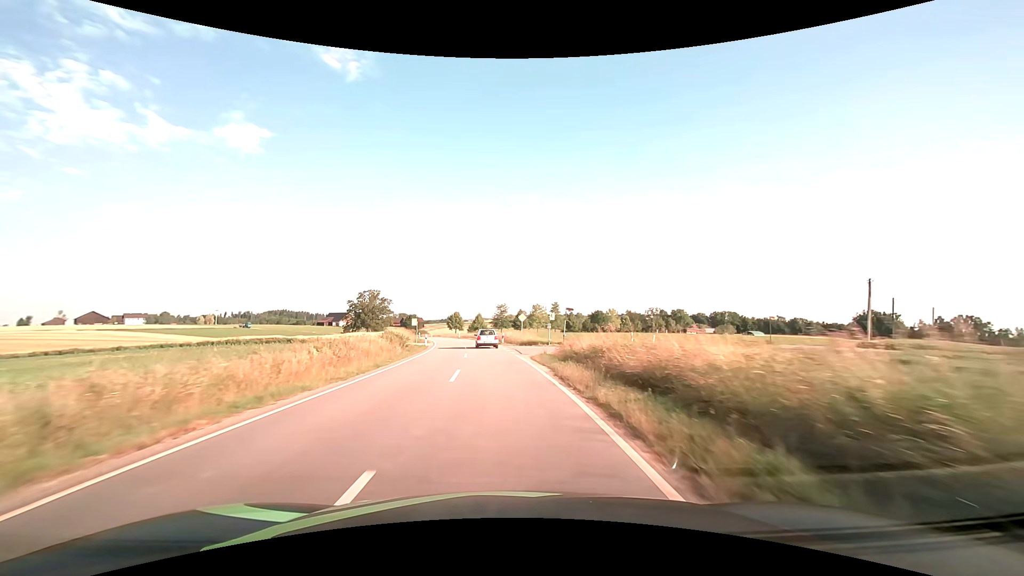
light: Day
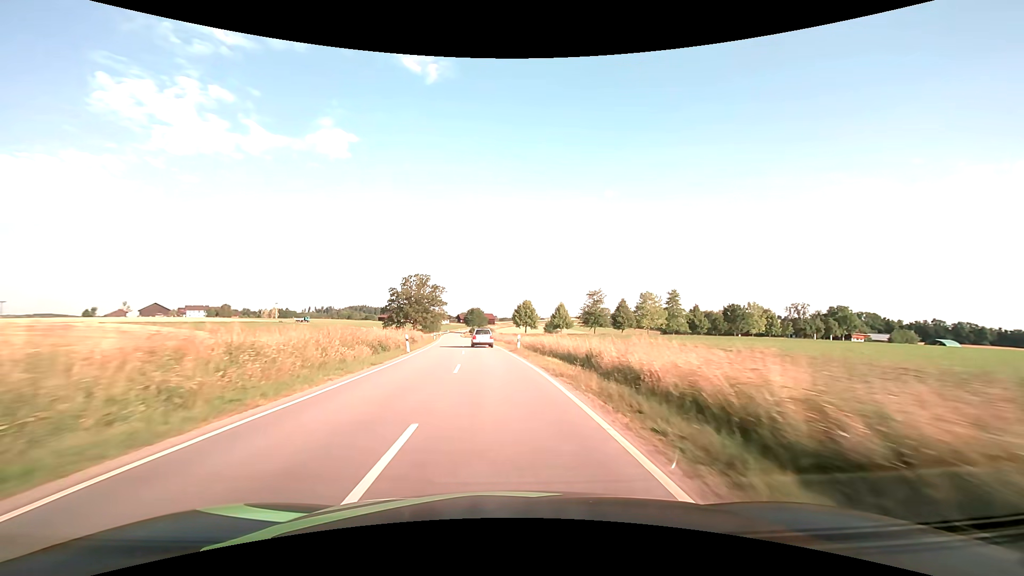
(-4.4, +58.6) m; -9°
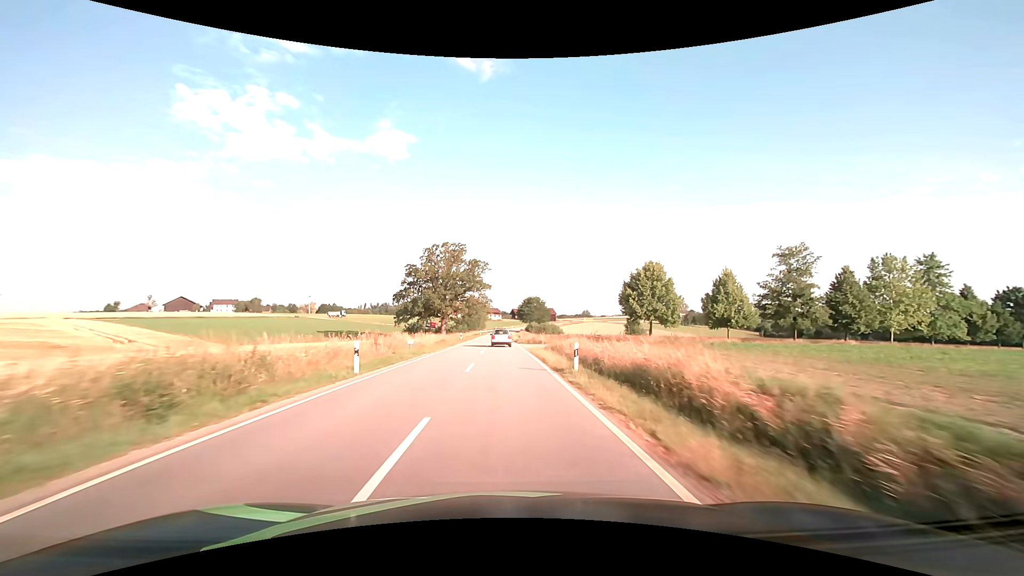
(-4.5, +60.4) m; -7°
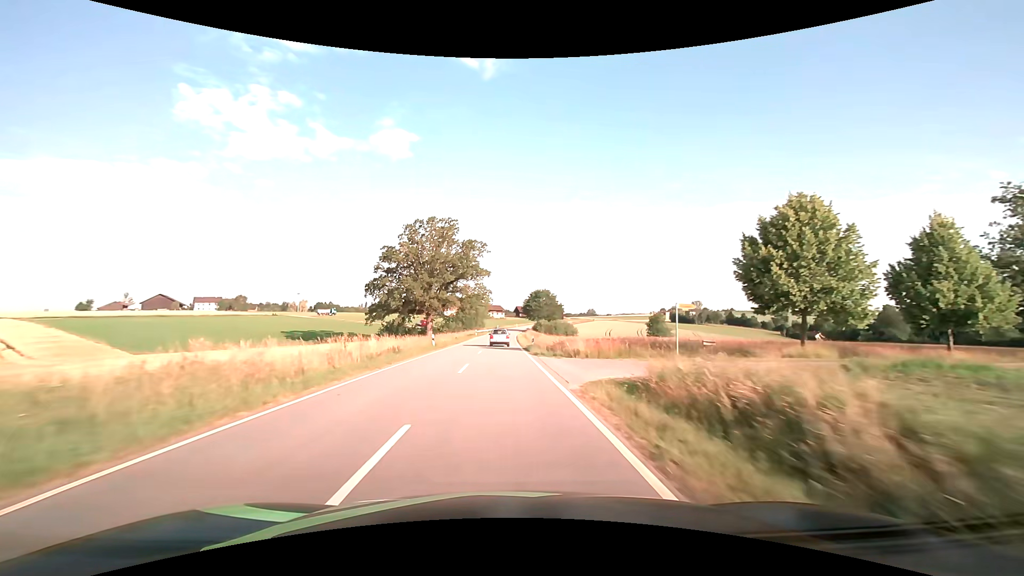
(-0.1, +25.0) m; 0°
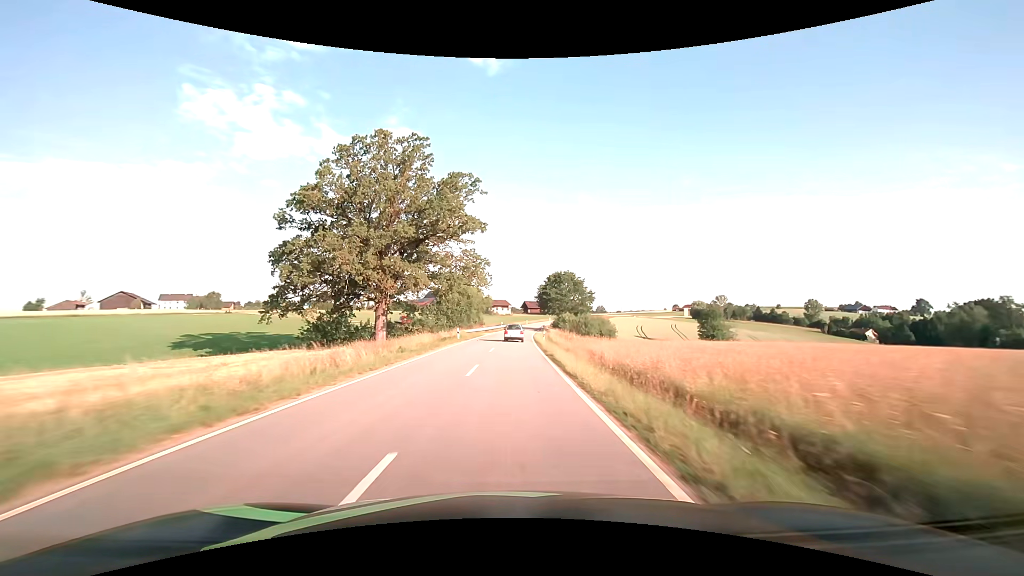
(-0.4, +38.3) m; -1°
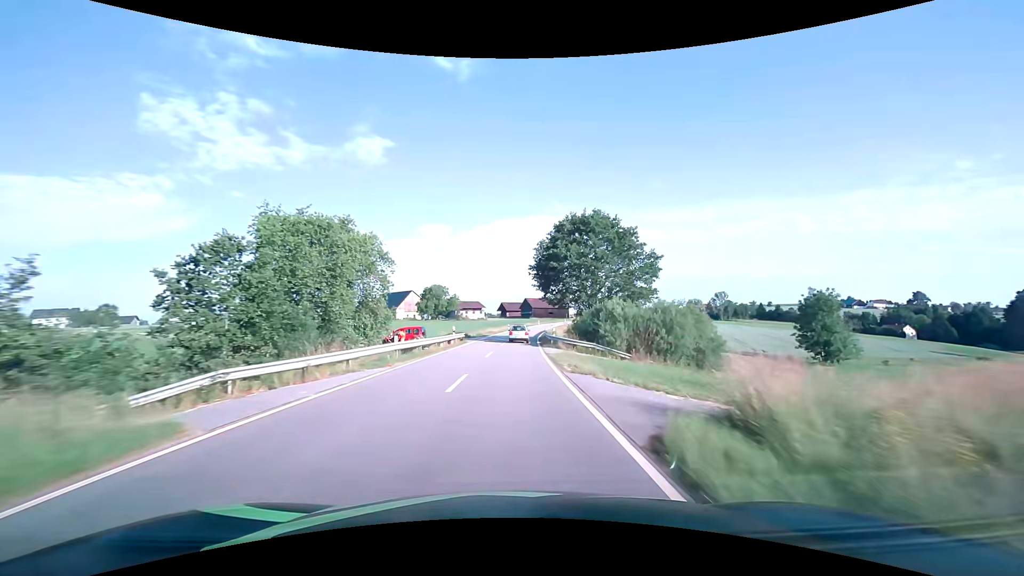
(+1.3, +51.9) m; +3°
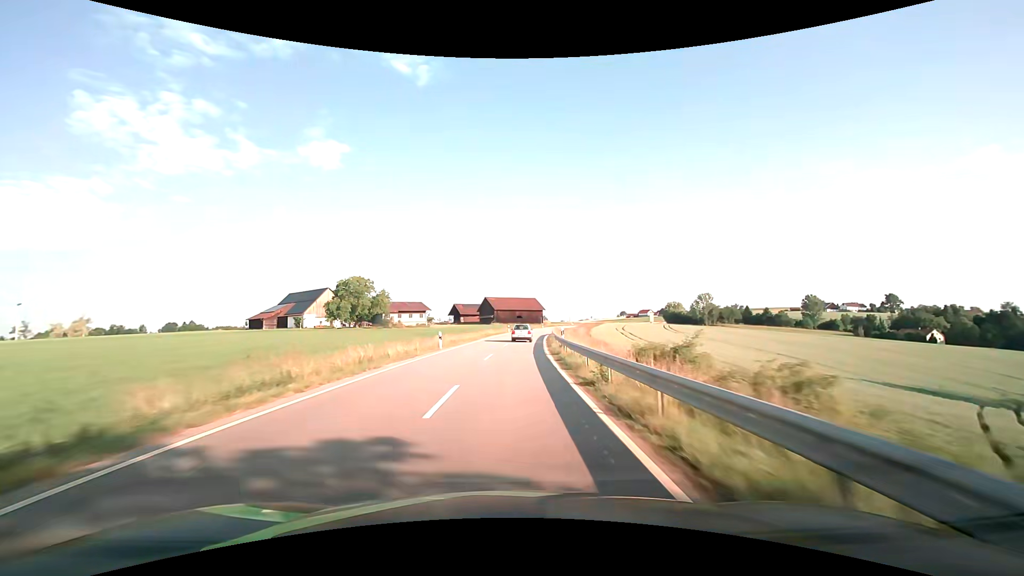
(+1.6, +51.7) m; +5°
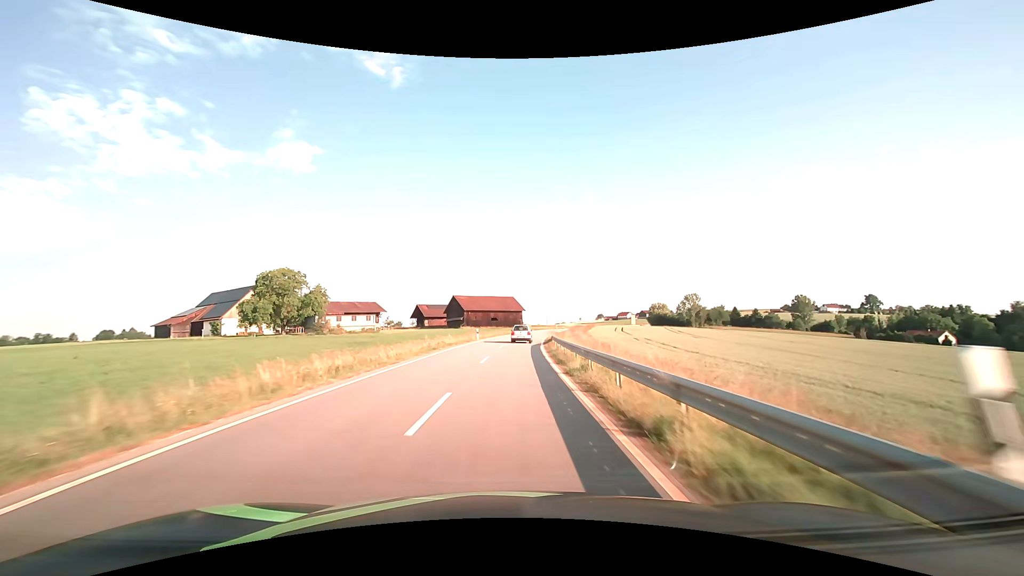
(+0.6, +25.4) m; +3°
(0, +10) (0, +20) (+1, +30) (+1, +40) (+2, +50) (+3, +60) (+5, +70) (+6, +80) (+8, +90) (+10, +99) m
